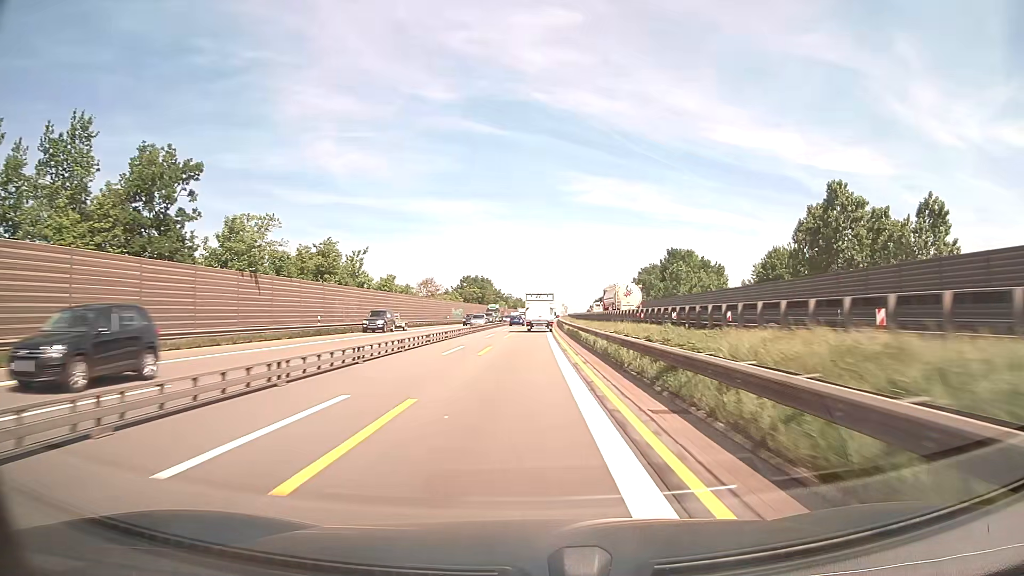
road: motorway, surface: asphalt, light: Day
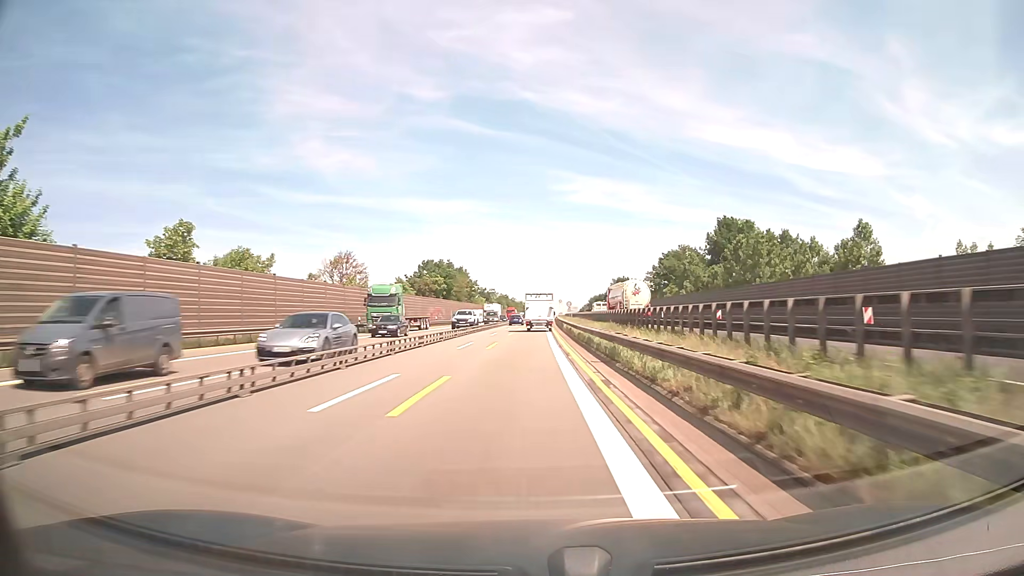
(+0.4, +50.0) m; +1°
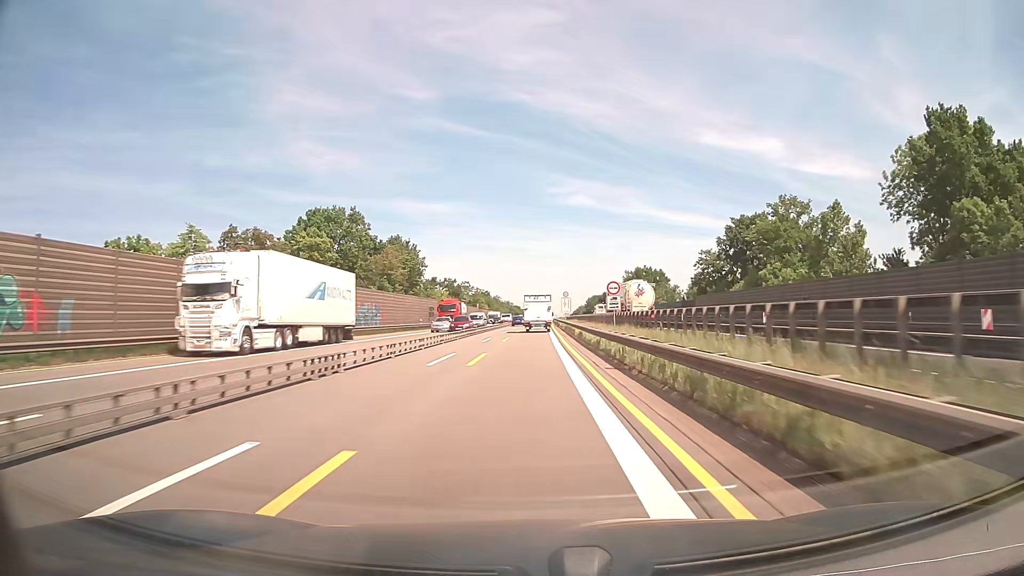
(+0.5, +62.6) m; +1°
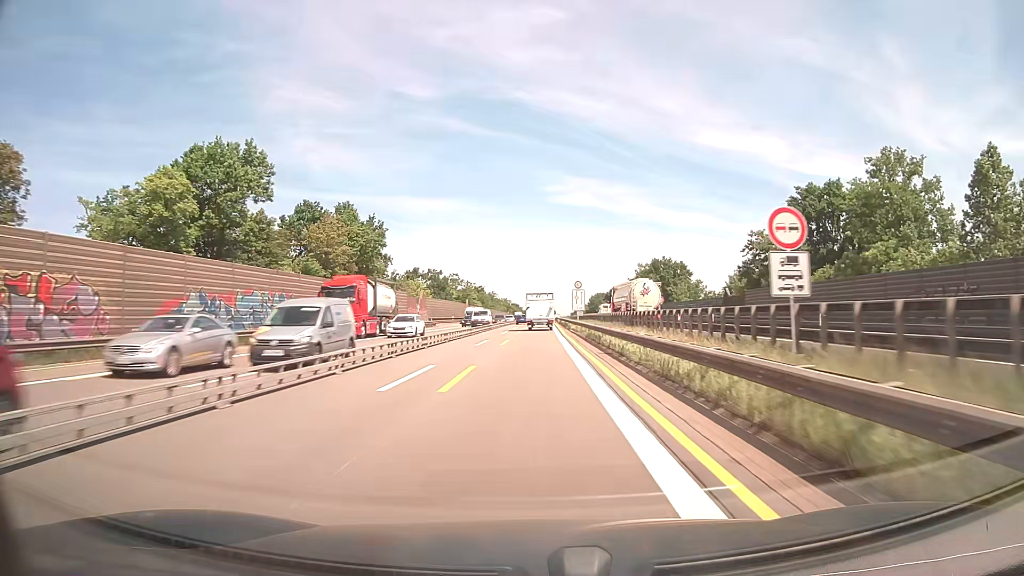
(+0.1, +25.0) m; 0°
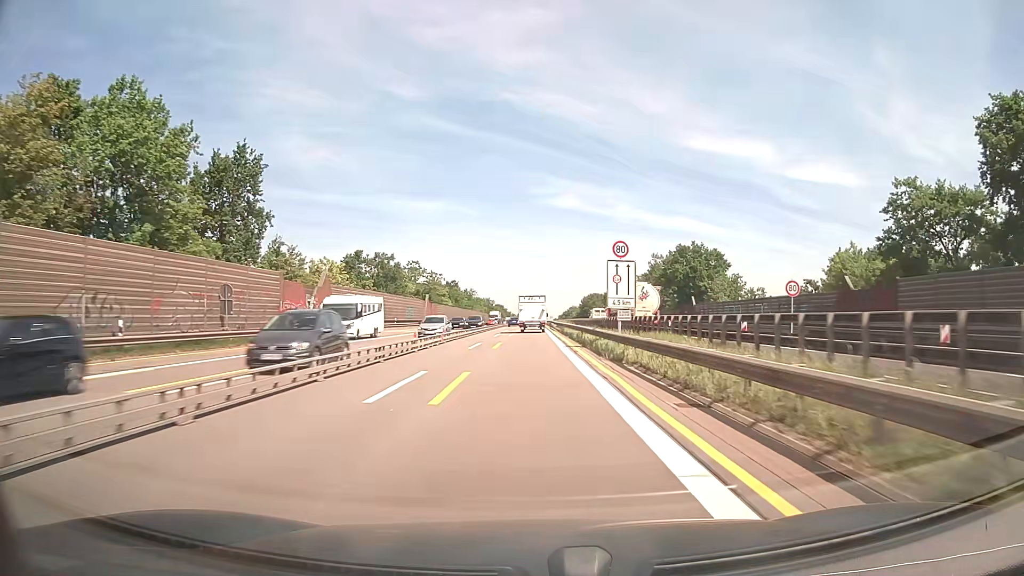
(+0.2, +37.5) m; +1°
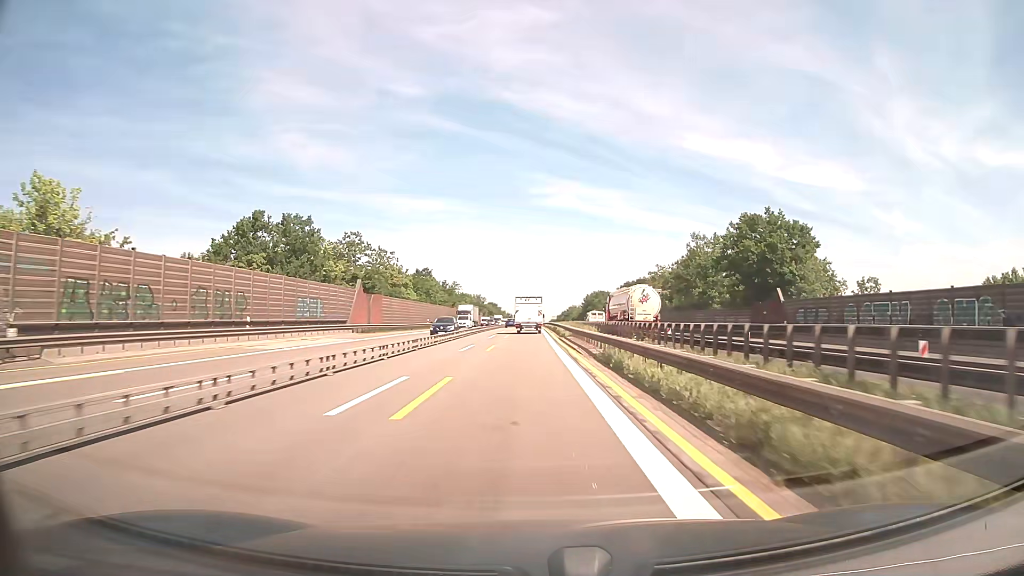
(+0.3, +37.5) m; 0°
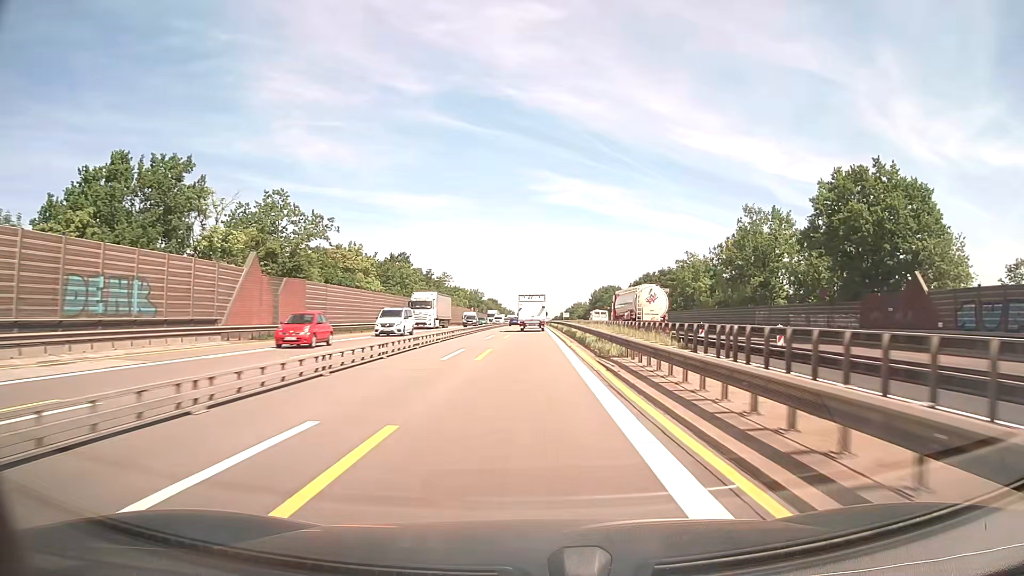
(0.0, +25.0) m; 0°
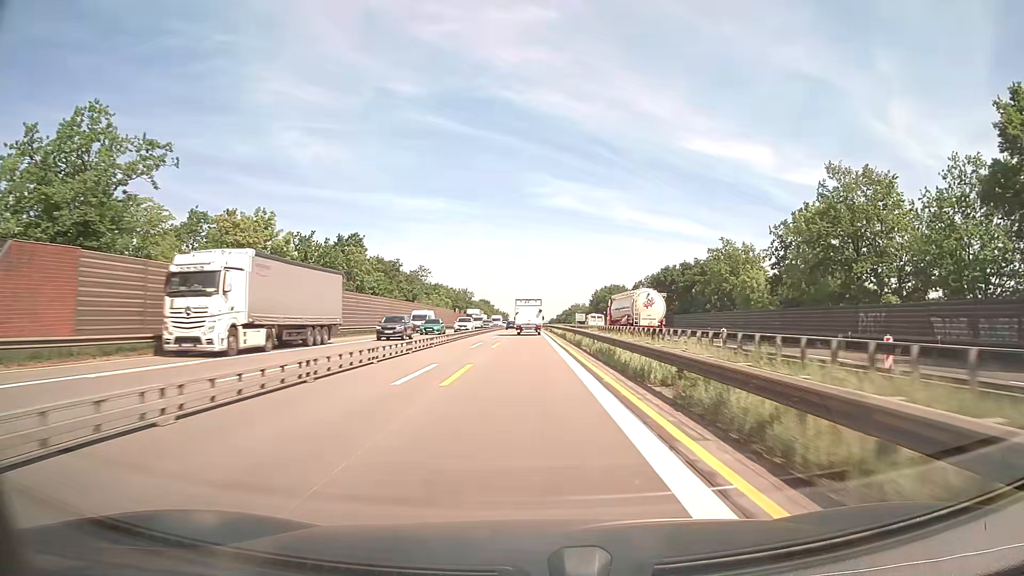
(+0.1, +25.0) m; 0°
(0, +10) (0, +20) (0, +30) (0, +40) (0, +50) (0, +60) (0, +70) (0, +80) (0, +90) (0, +100) m
